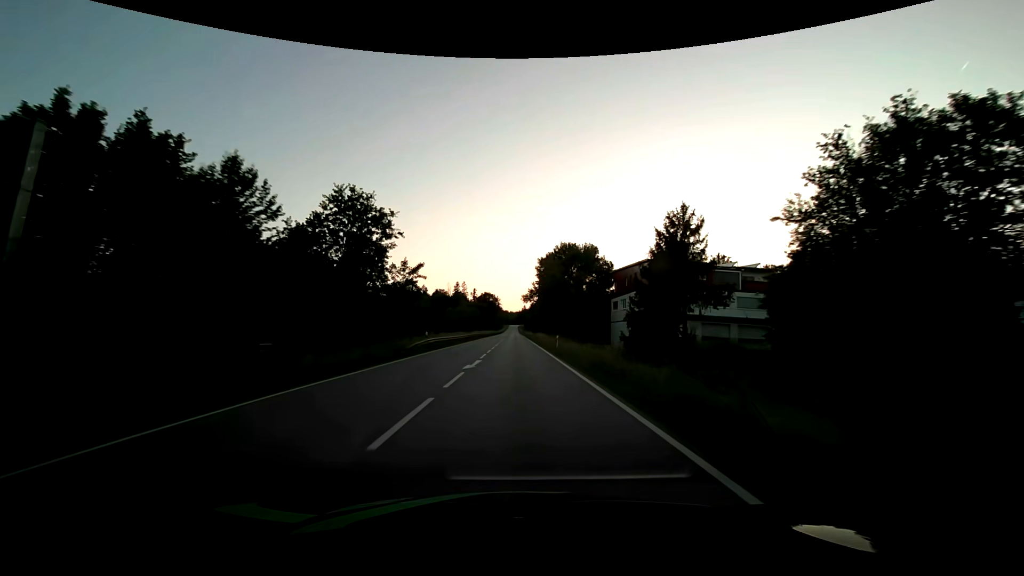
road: secondary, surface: asphalt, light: Day
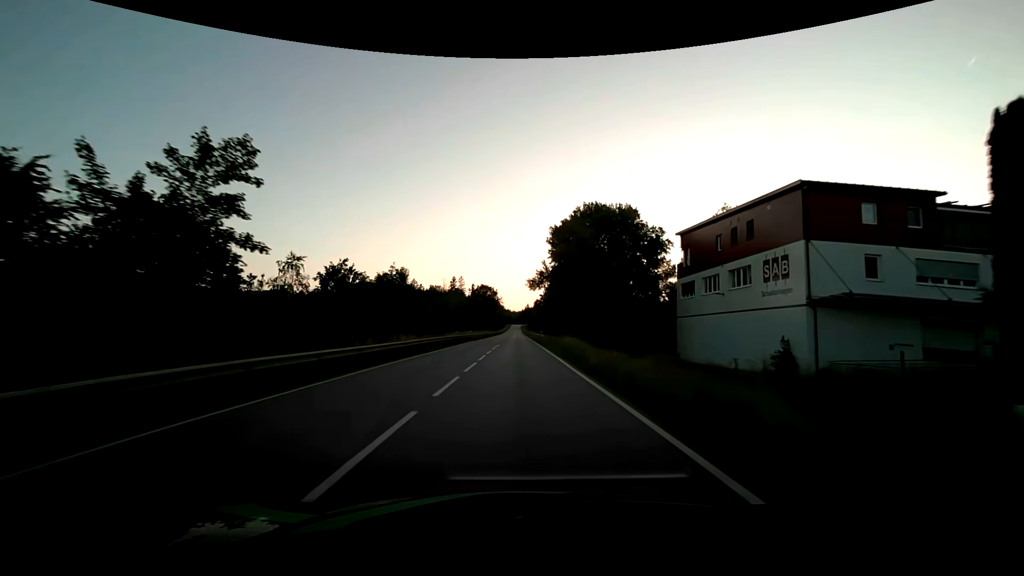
(-0.1, +31.7) m; 0°
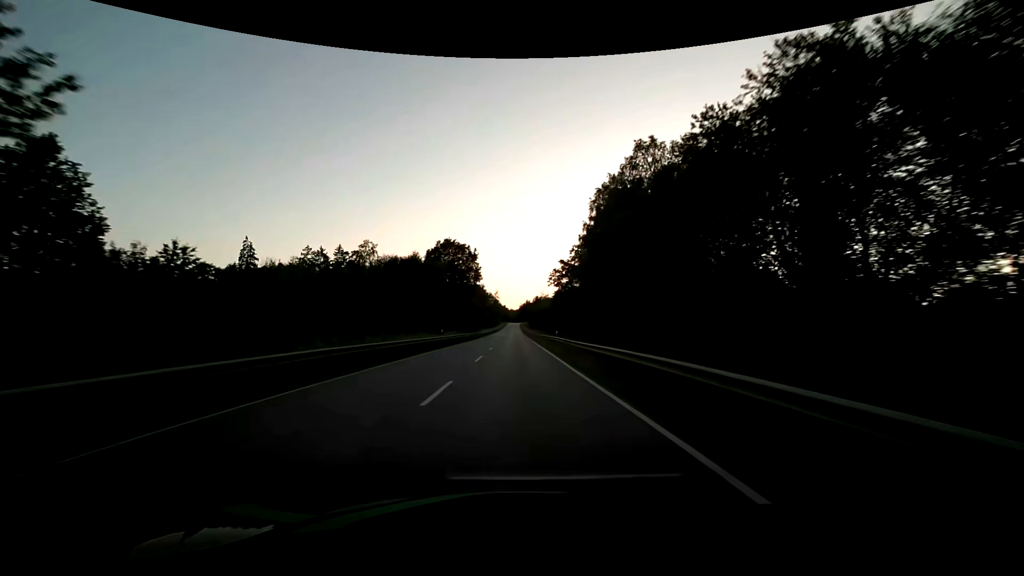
(-0.2, +79.3) m; 0°
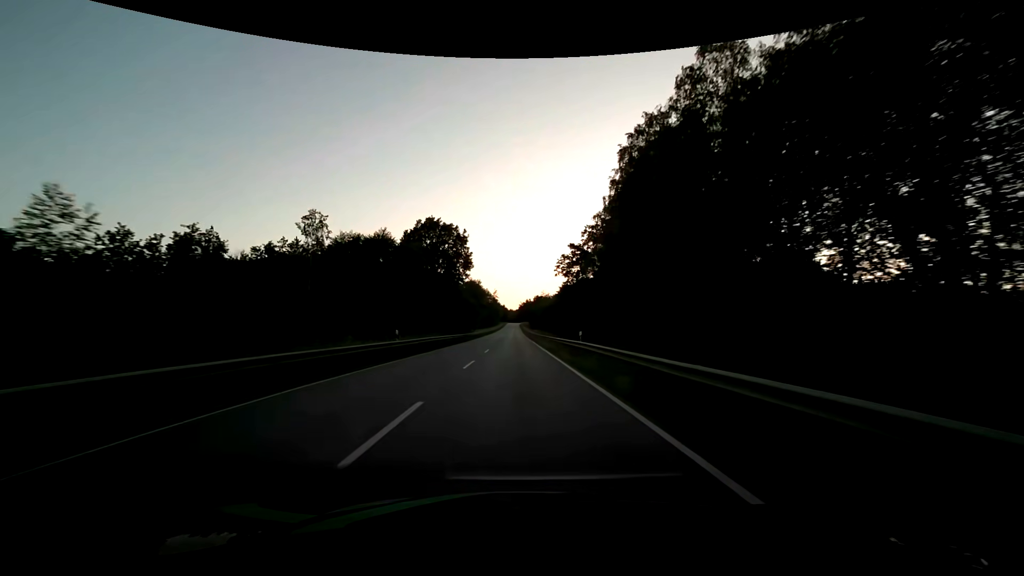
(0.0, +15.8) m; 0°
(0, +10) (0, +20) (0, +30) (0, +40) (0, +50) (0, +60) (0, +70) (0, +80) (0, +90) (0, +100) m
